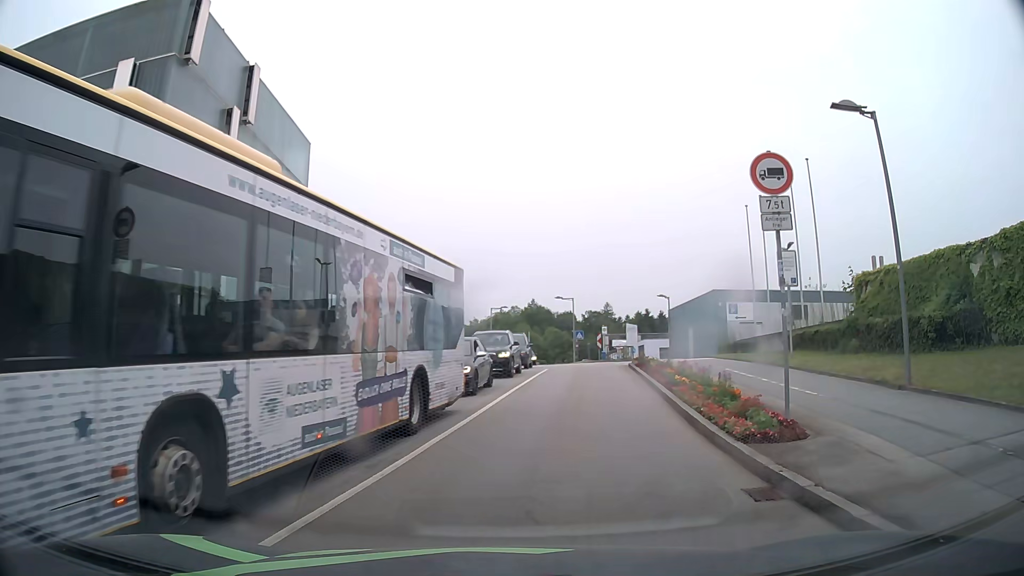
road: residential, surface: asphalt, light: Day
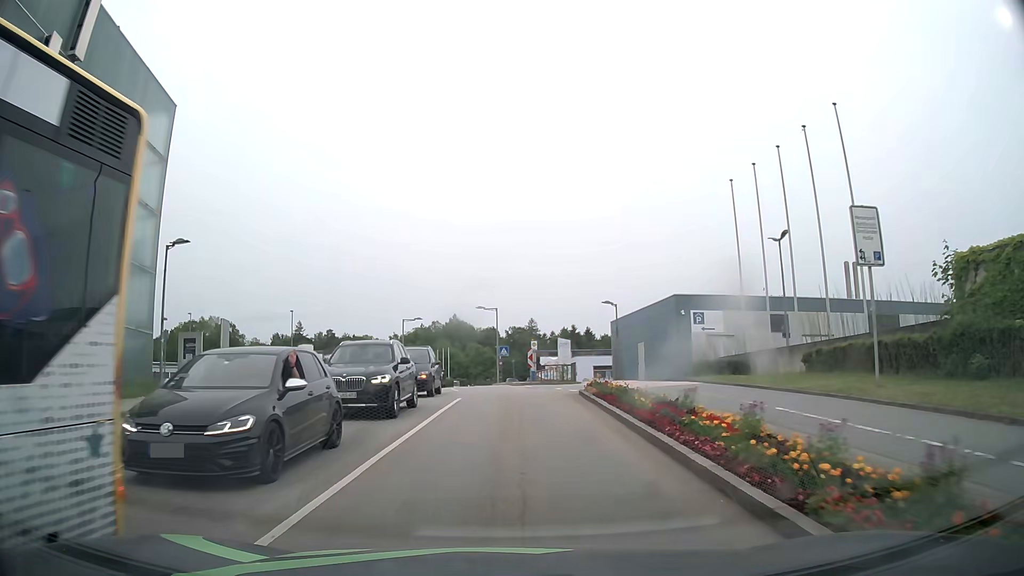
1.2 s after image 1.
(+0.6, +9.9) m; +6°
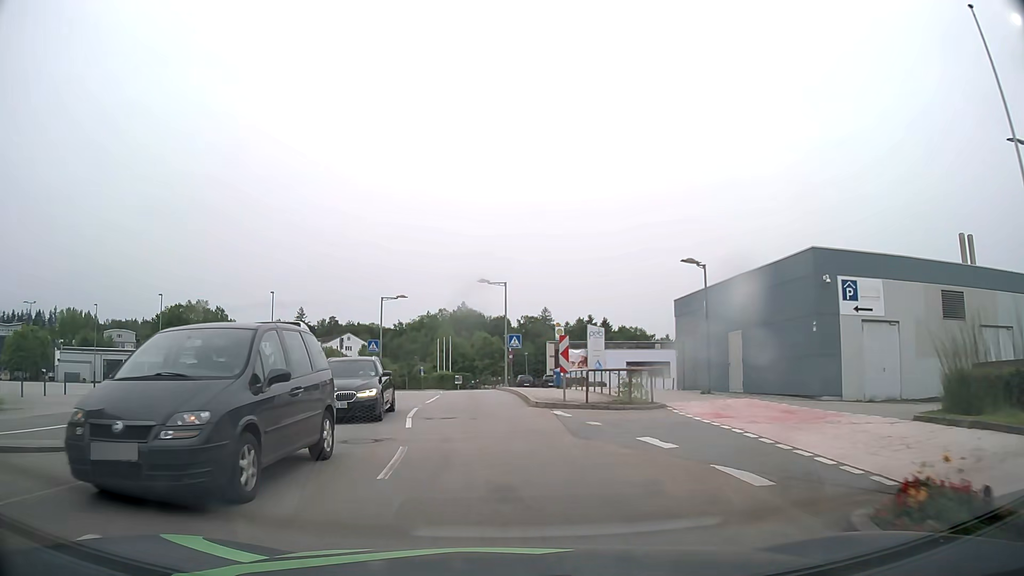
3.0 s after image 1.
(0.0, +16.9) m; -1°
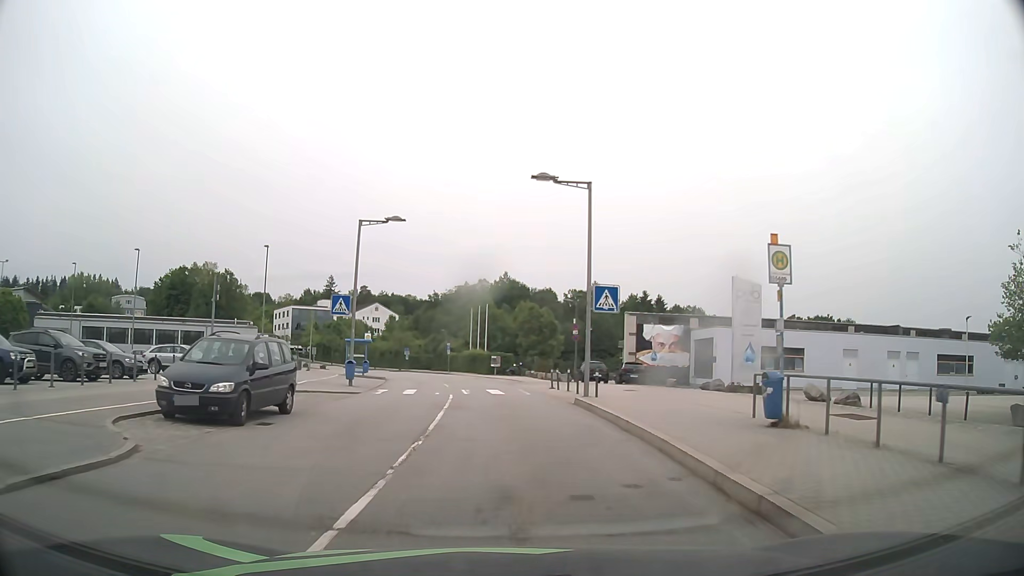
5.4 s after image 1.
(-1.3, +22.8) m; -3°
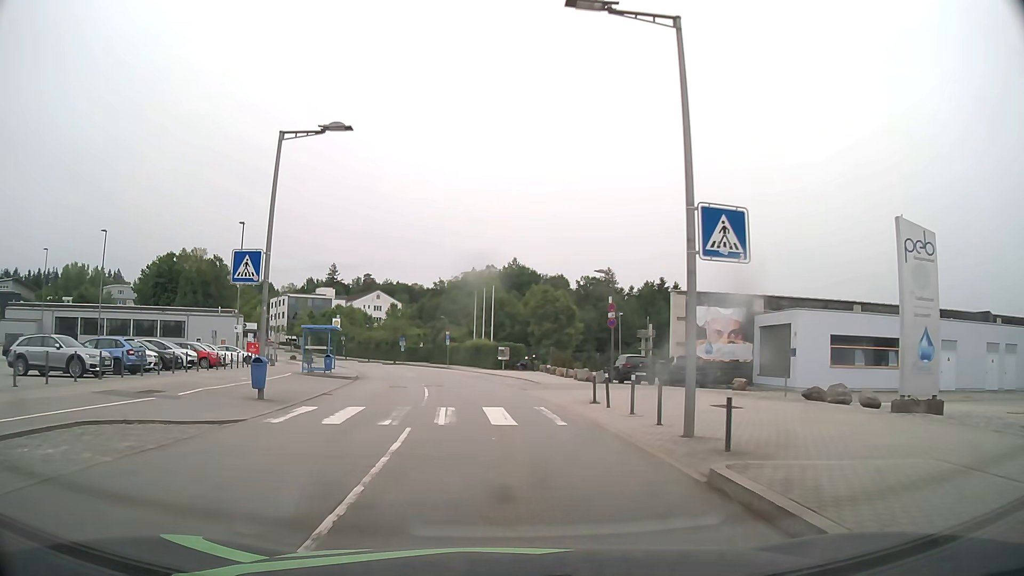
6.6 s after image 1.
(0.0, +11.7) m; -1°
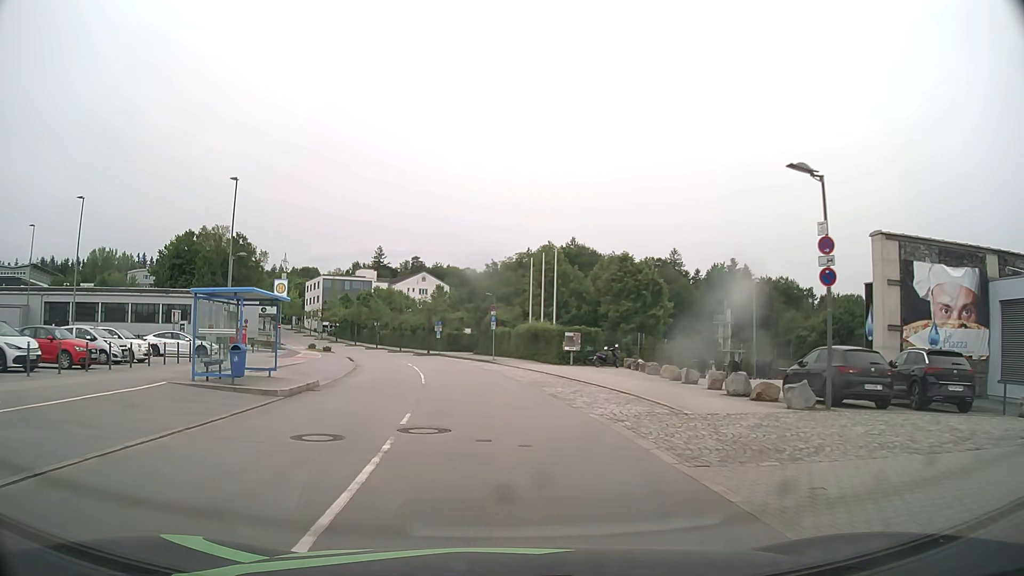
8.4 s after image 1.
(-0.7, +17.3) m; -5°
